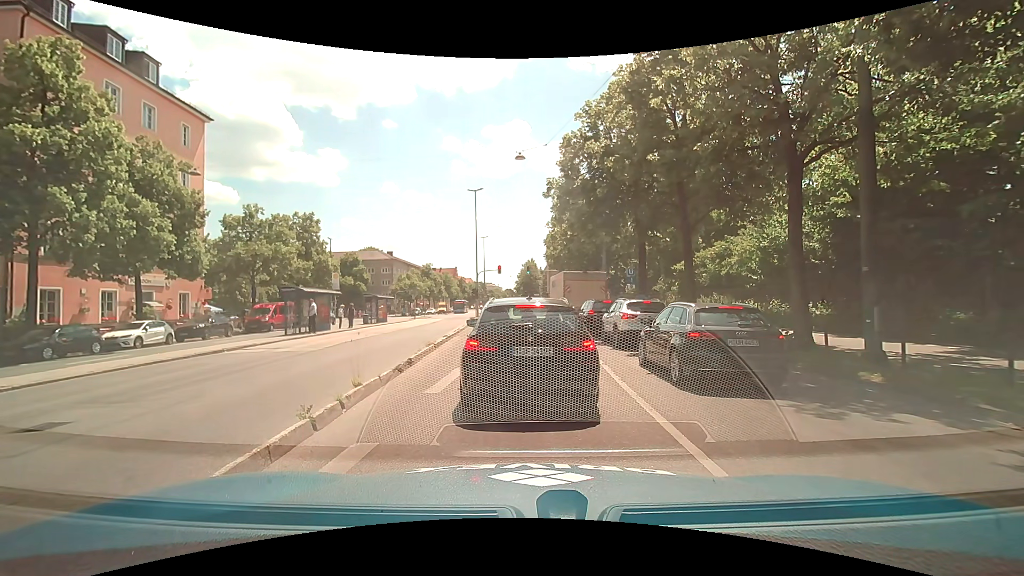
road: secondary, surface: asphalt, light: Day
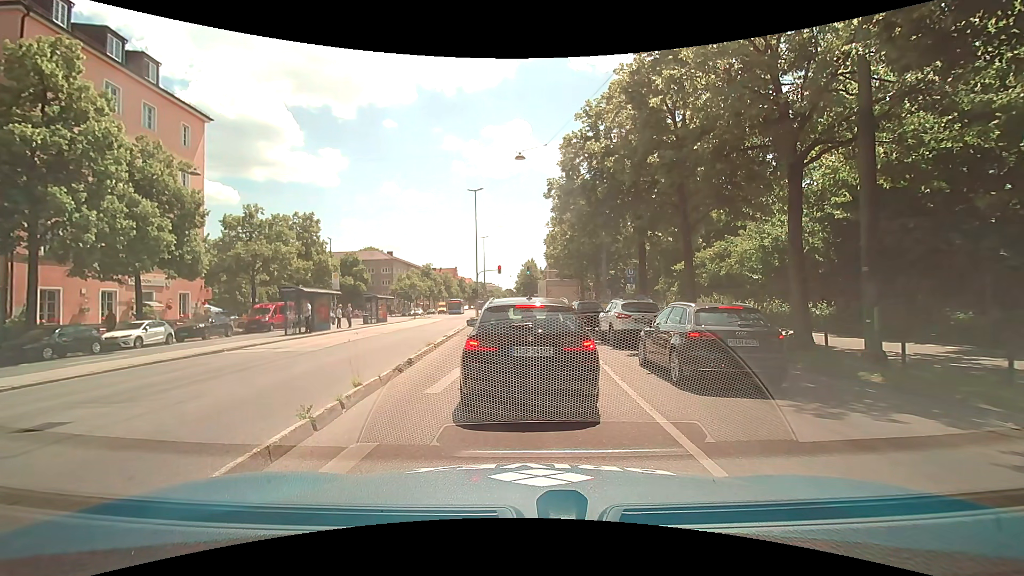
(0.0, 0.0) m; 0°
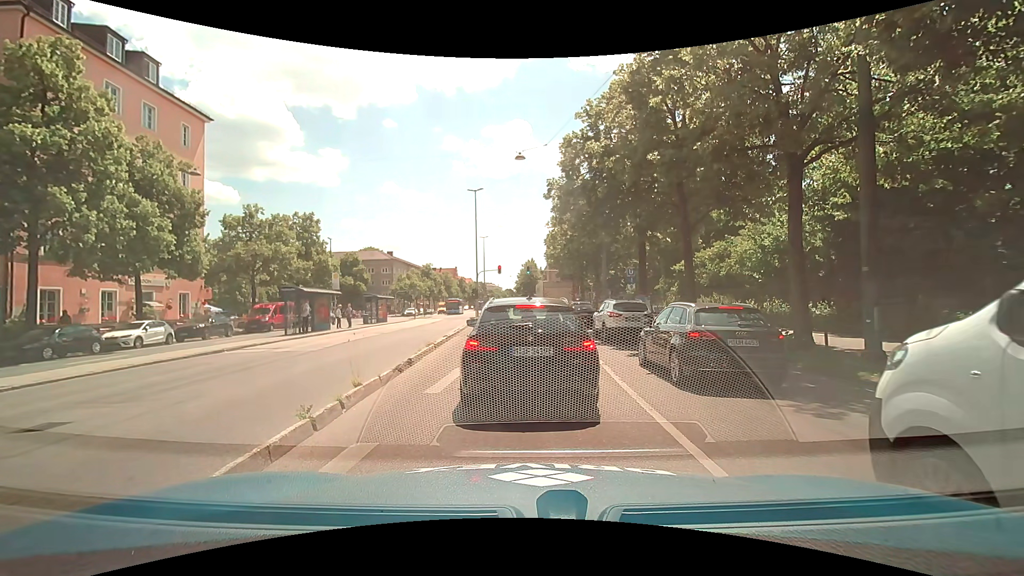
(0.0, 0.0) m; 0°
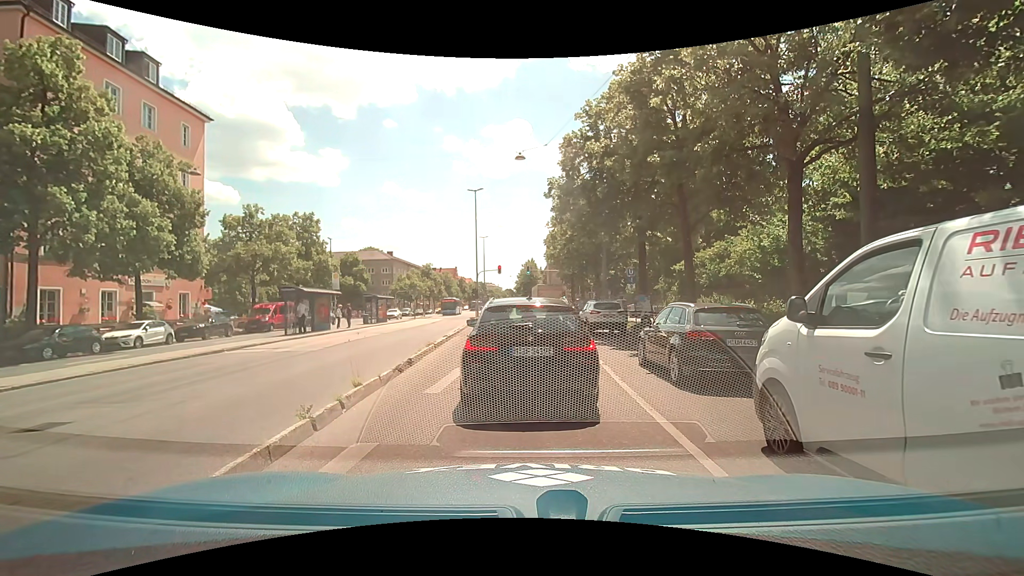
(0.0, 0.0) m; 0°
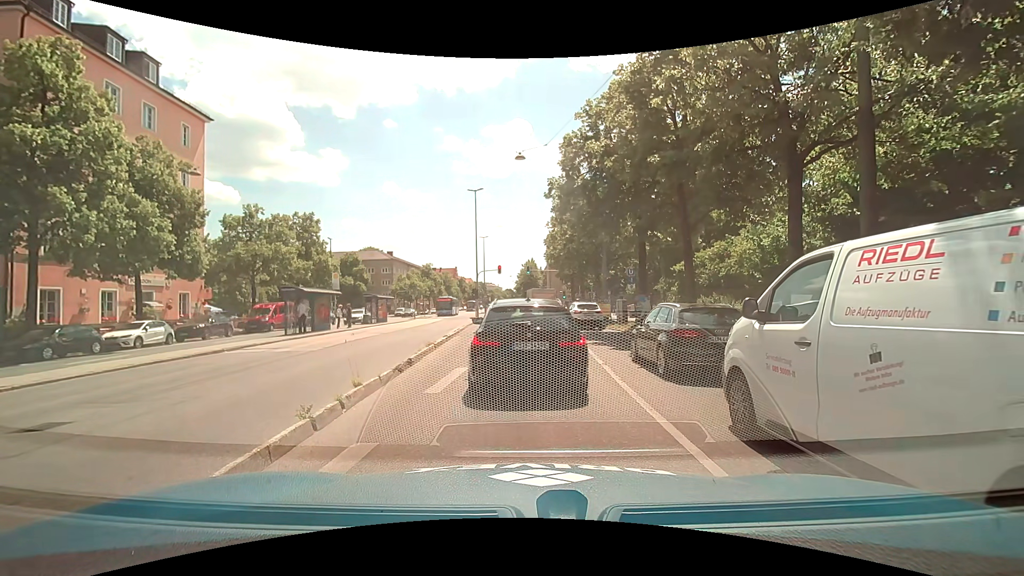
(0.0, 0.0) m; 0°
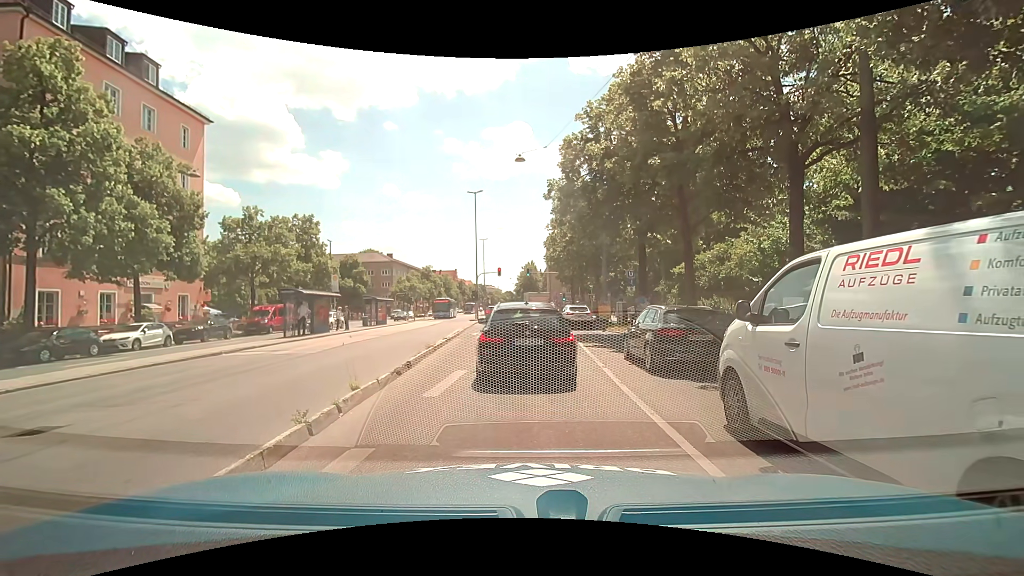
(0.0, +0.1) m; 0°
